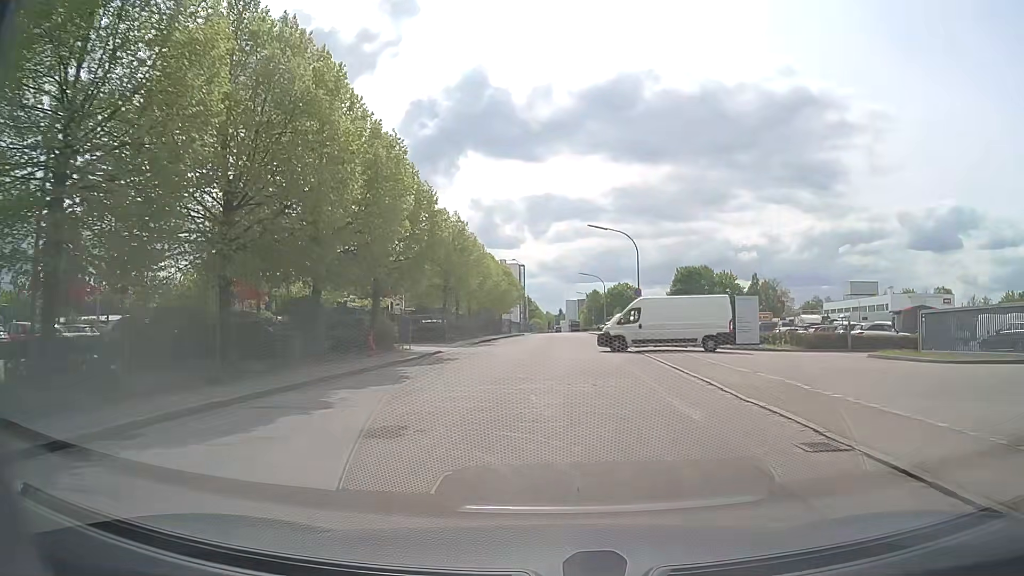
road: residential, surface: asphalt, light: Day
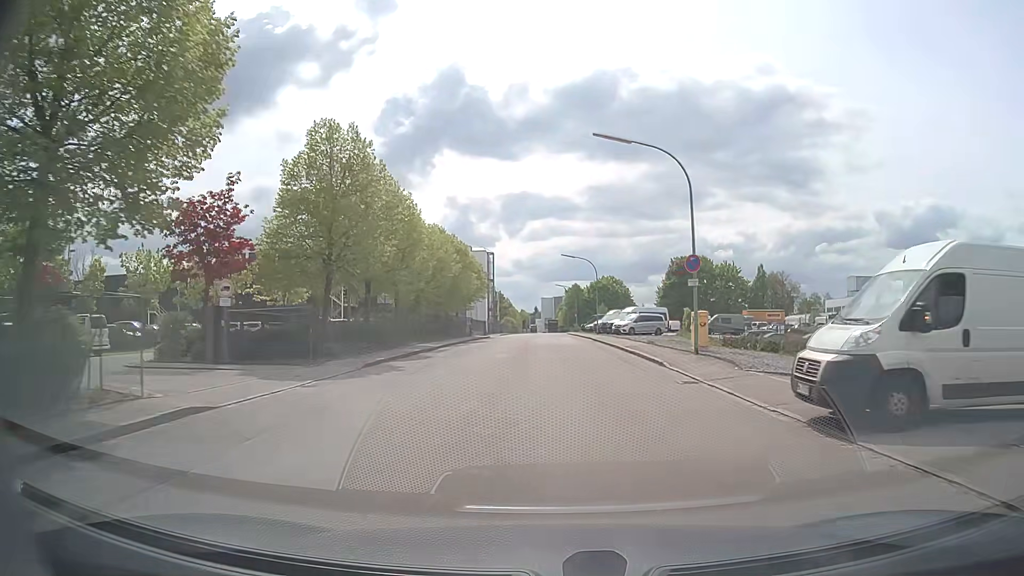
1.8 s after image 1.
(+0.1, +21.8) m; +2°
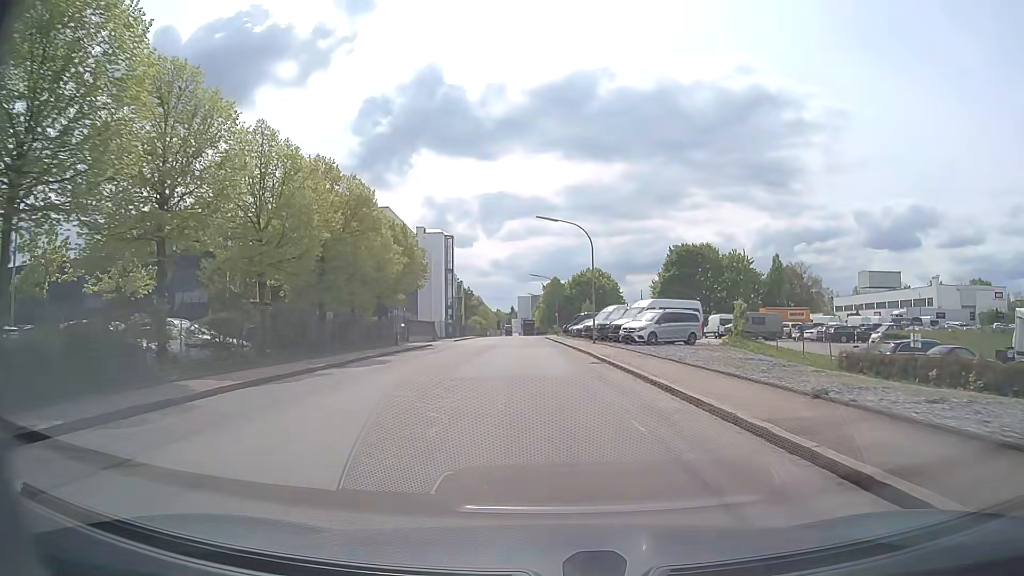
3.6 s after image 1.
(+0.6, +23.1) m; +2°
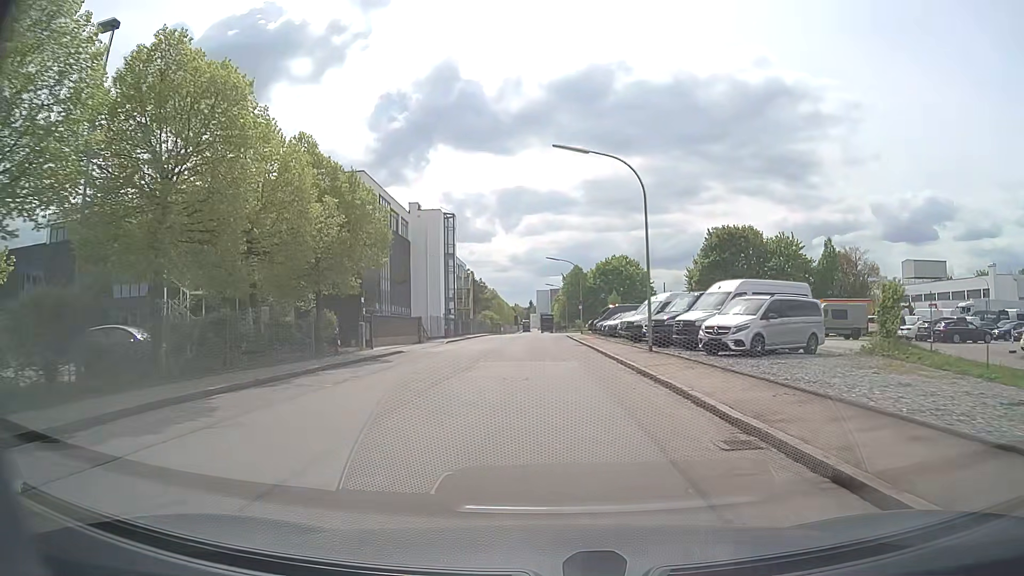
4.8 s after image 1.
(-0.2, +15.2) m; -1°
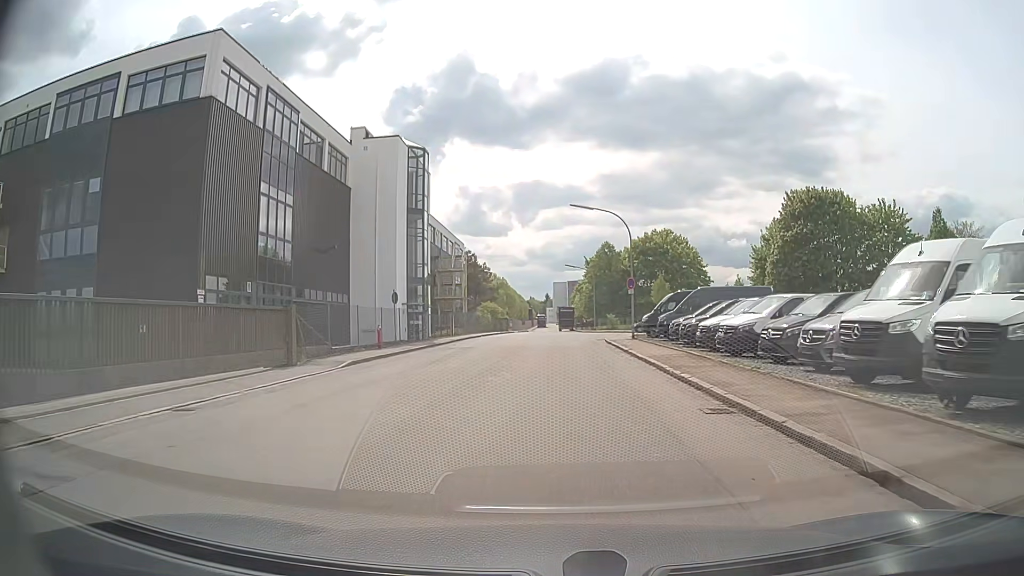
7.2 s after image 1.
(-0.6, +27.3) m; -2°
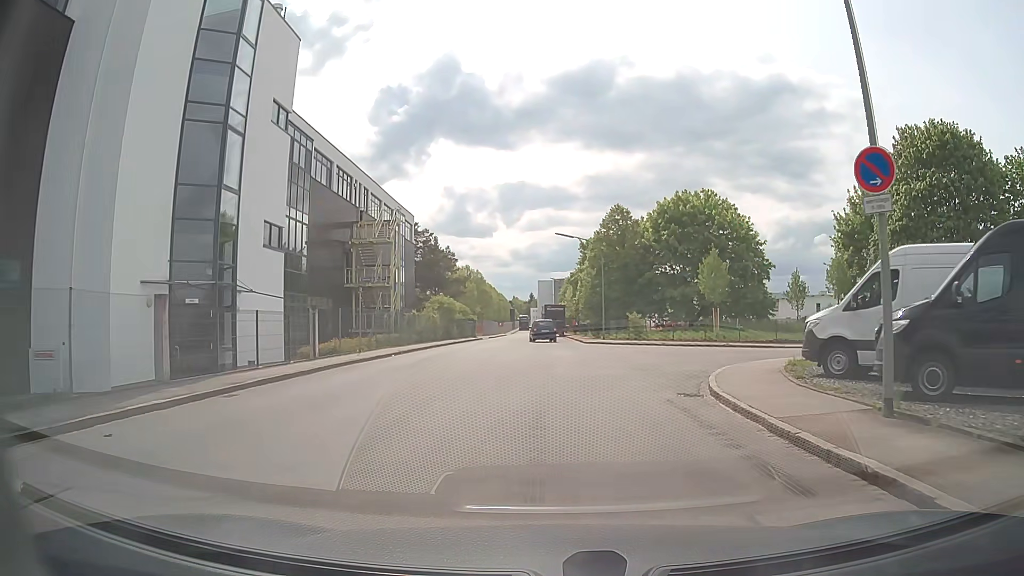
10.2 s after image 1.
(+0.4, +28.4) m; +2°
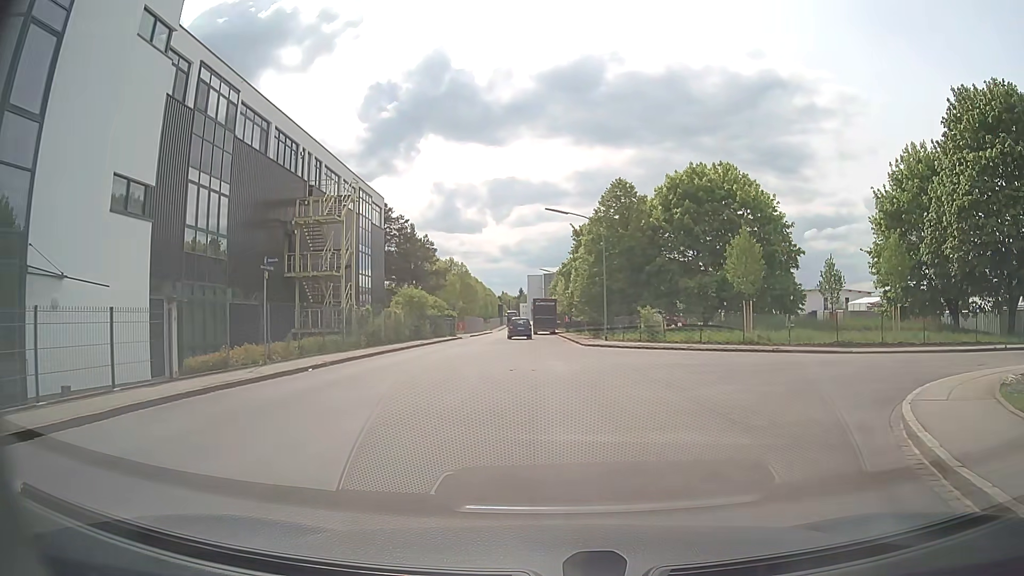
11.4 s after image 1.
(0.0, +8.9) m; +1°
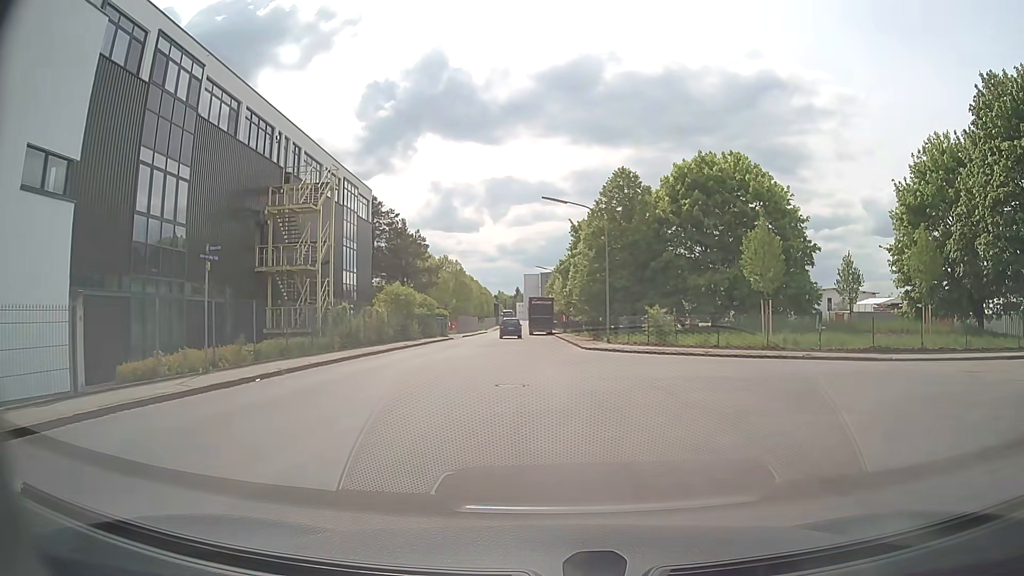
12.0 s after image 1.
(0.0, +3.4) m; +1°
(0, +10) (-1, +20) (-1, +30) (-2, +40) (-3, +50) (-4, +60) (-5, +70) (-6, +80) (-6, +90) (-5, +100) m
